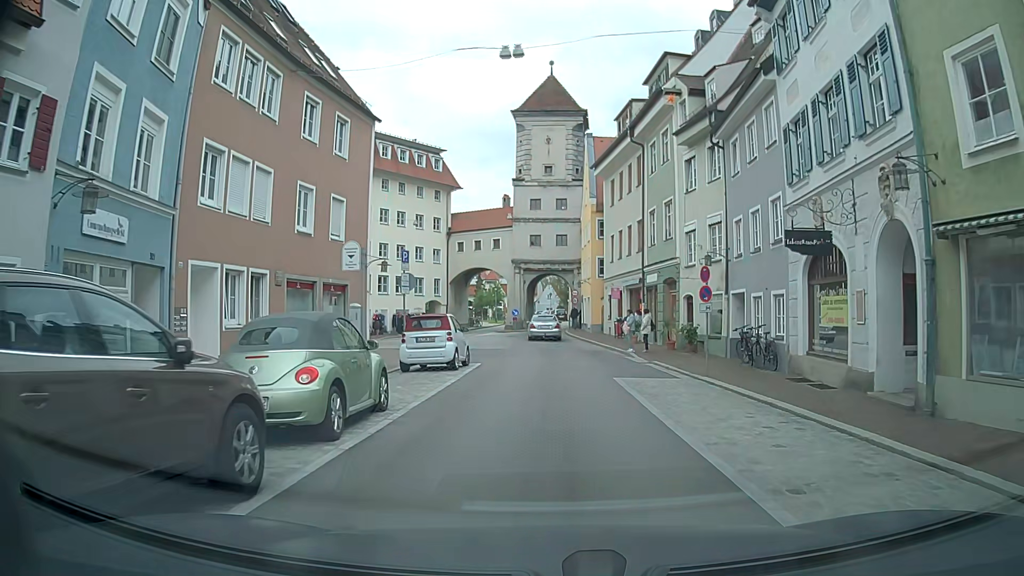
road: residential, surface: asphalt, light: Day
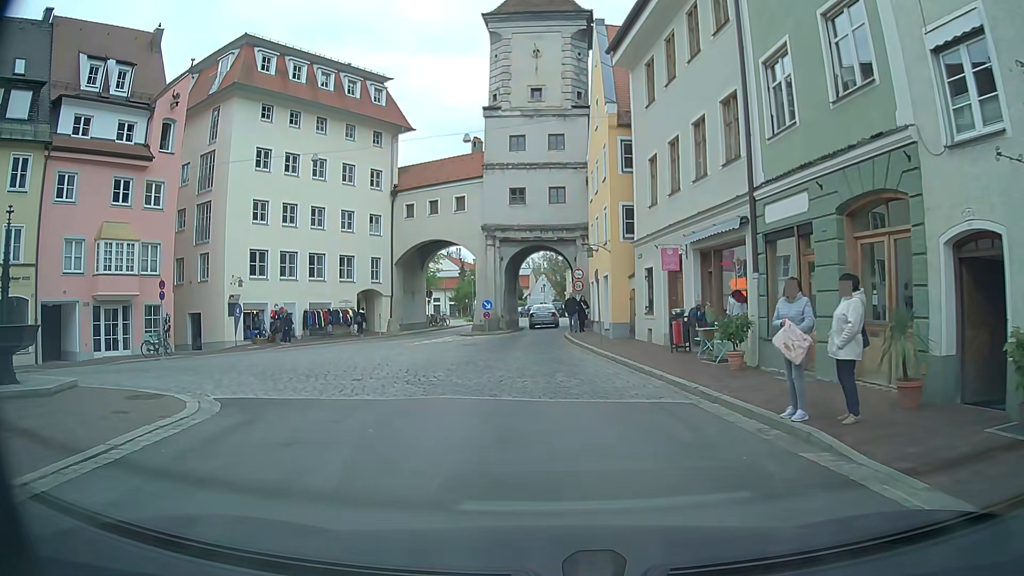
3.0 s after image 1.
(-0.1, +19.0) m; -1°
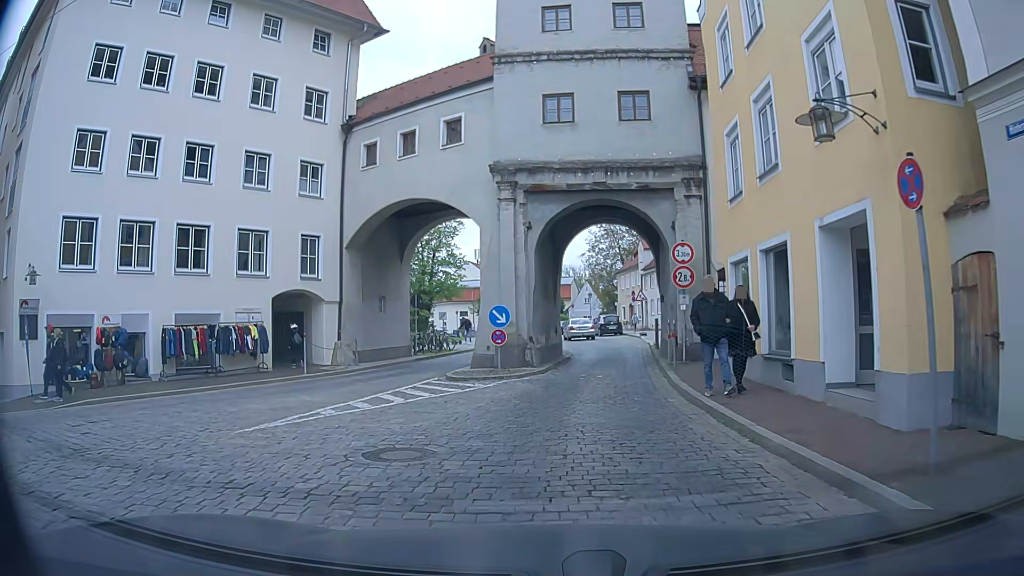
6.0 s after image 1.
(-0.6, +18.0) m; -3°
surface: sett
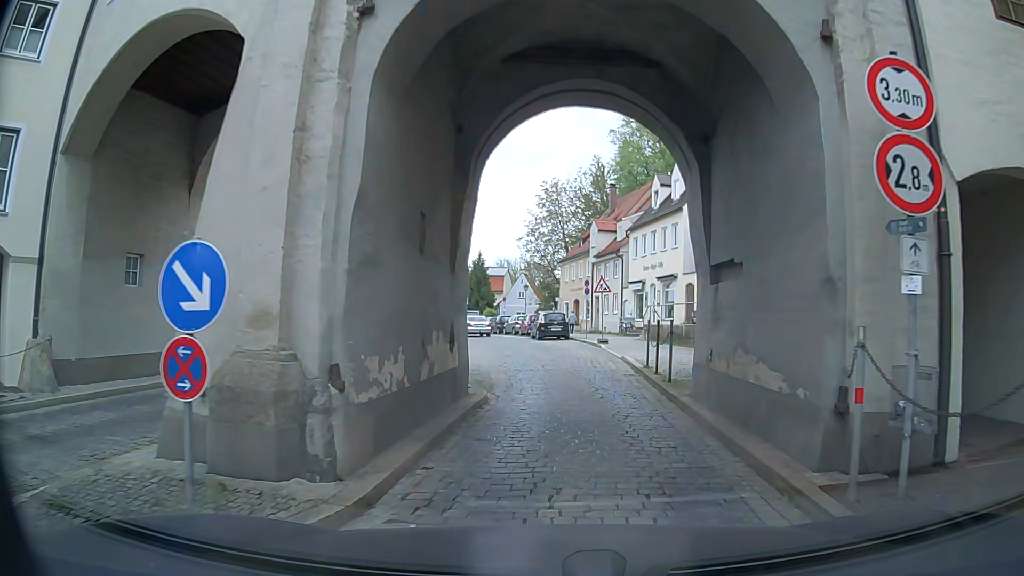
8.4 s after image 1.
(+0.3, +13.5) m; +4°
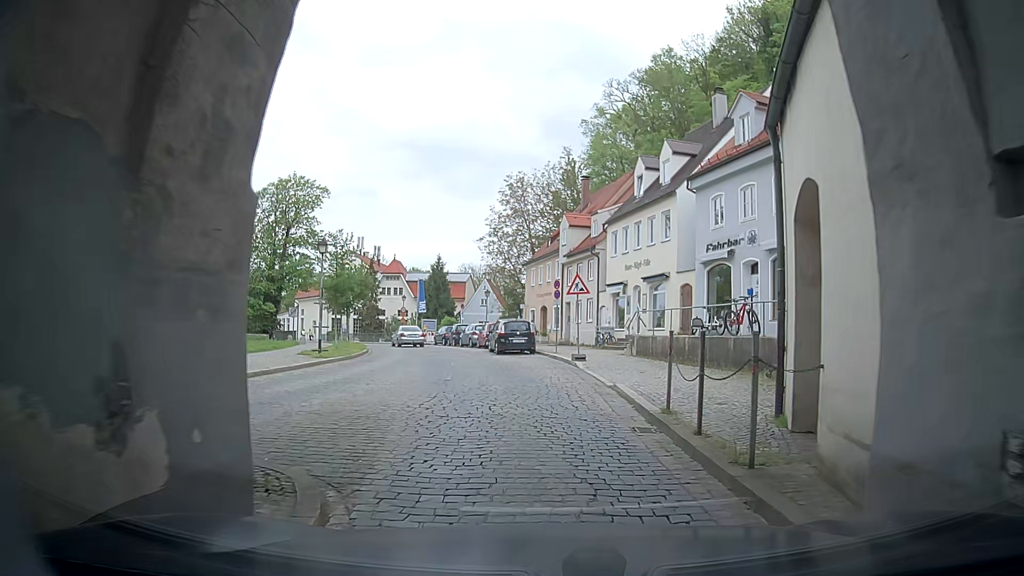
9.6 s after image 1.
(+0.2, +7.0) m; +3°
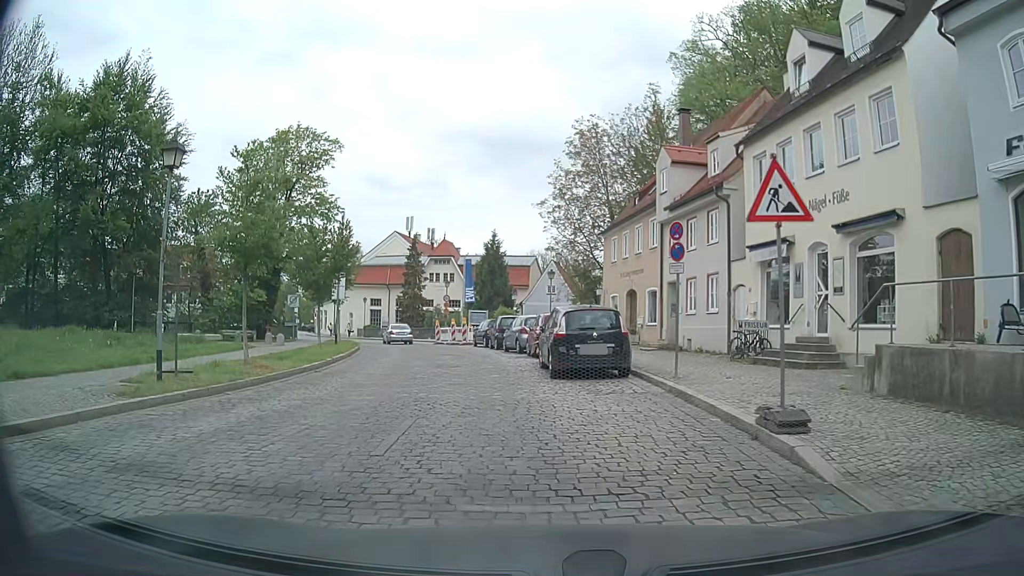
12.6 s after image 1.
(-1.1, +15.7) m; -6°
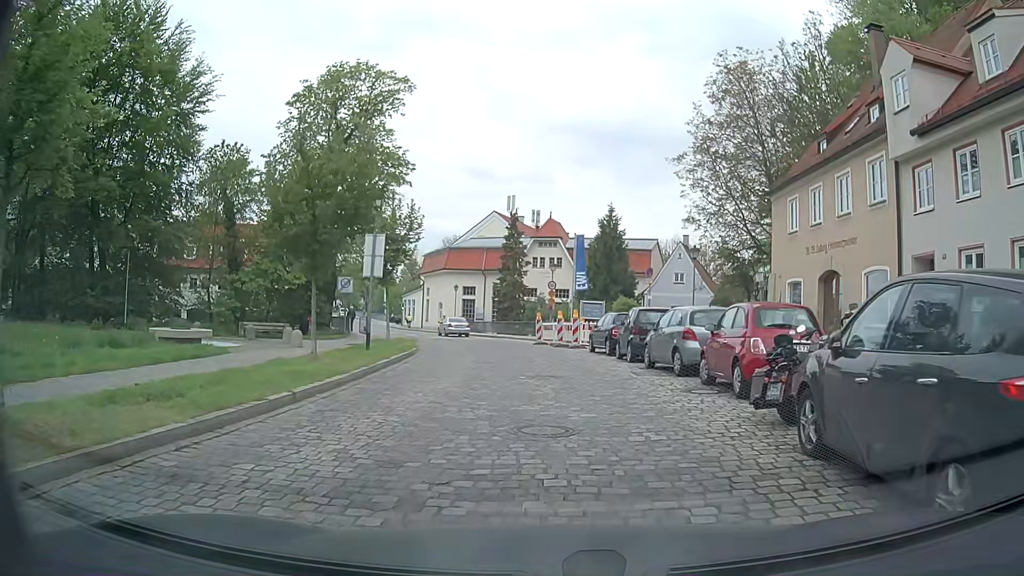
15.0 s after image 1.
(-1.2, +11.8) m; -10°
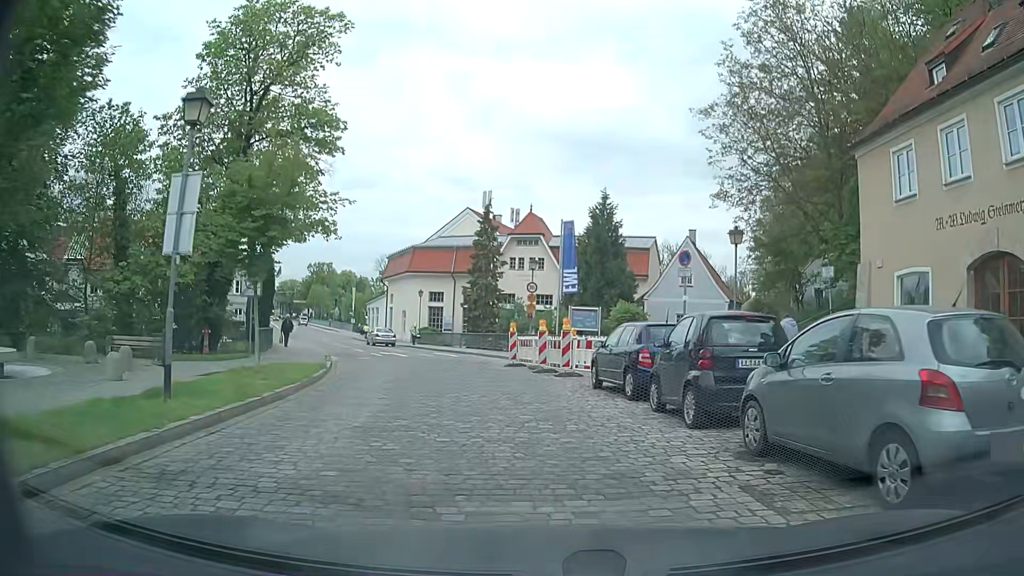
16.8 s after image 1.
(+0.4, +10.0) m; +3°
(0, +10) (-2, +20) (-4, +30) (-6, +39) (-10, +49) (-14, +58) (-18, +67) (-23, +76) (-27, +85) (-31, +94) m
